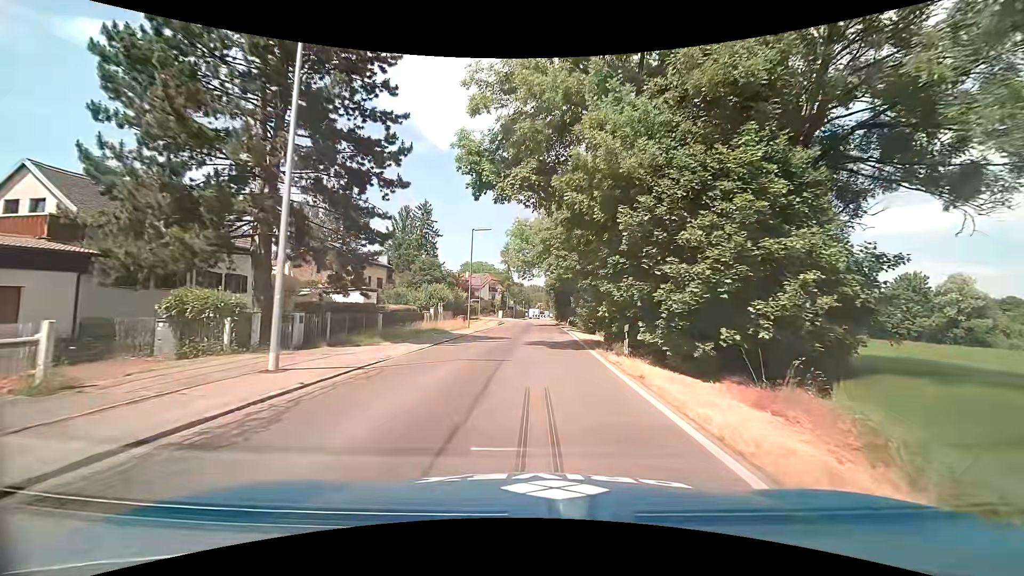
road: tertiary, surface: asphalt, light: Day
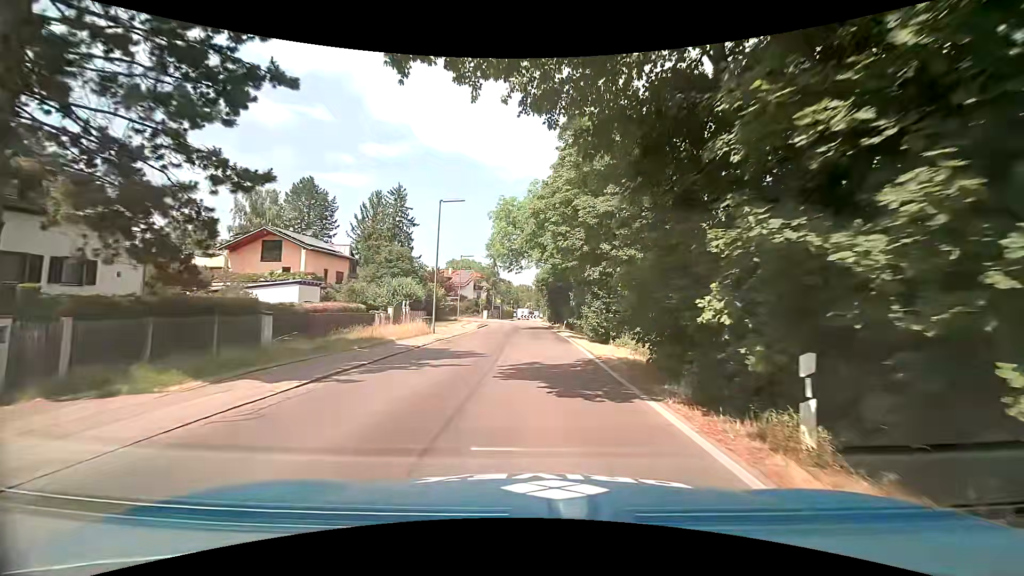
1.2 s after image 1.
(+0.1, +10.6) m; +1°
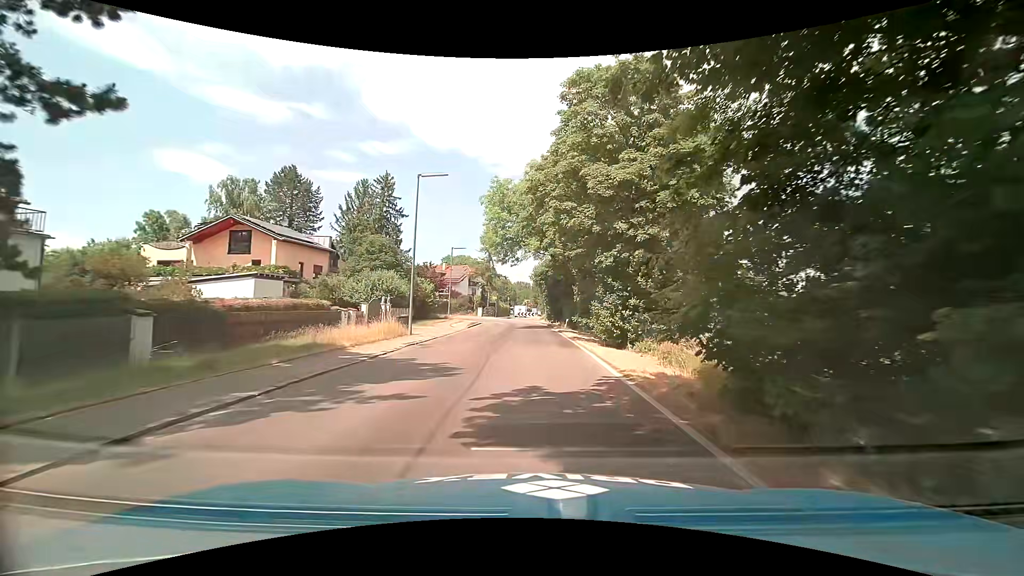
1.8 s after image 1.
(0.0, +5.2) m; +1°
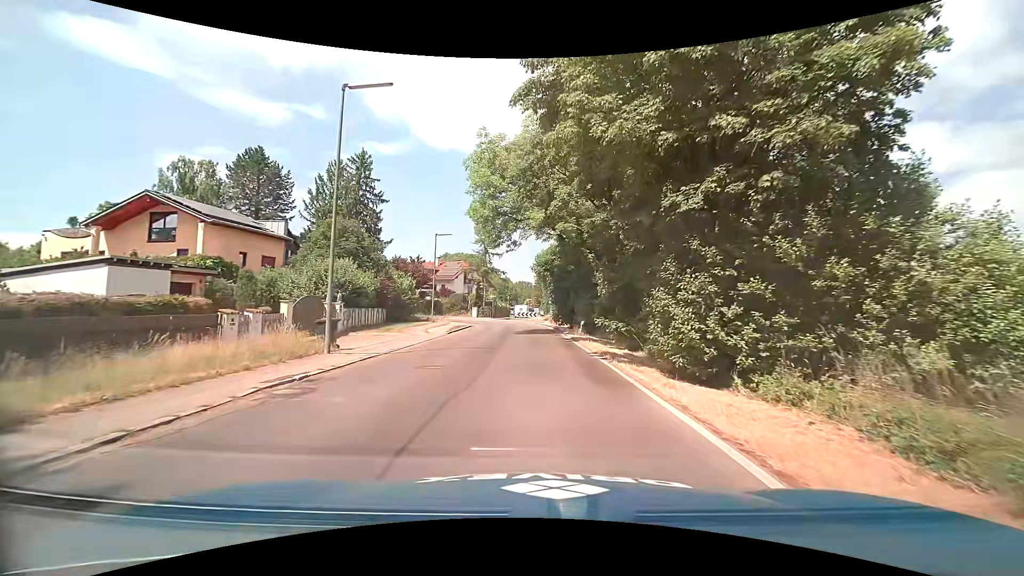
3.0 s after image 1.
(-0.1, +10.3) m; 0°
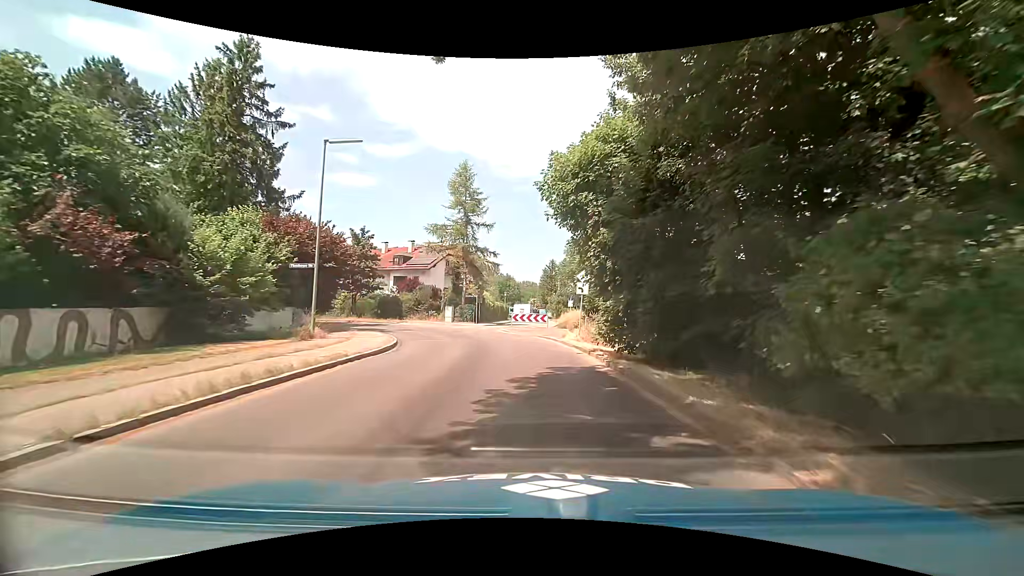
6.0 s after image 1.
(-0.3, +25.8) m; -1°
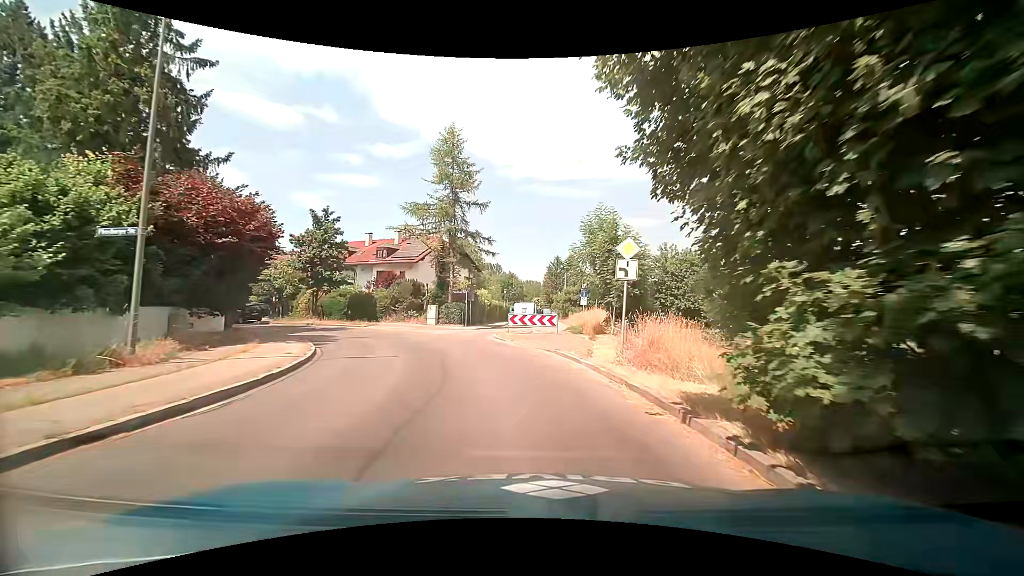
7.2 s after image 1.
(0.0, +9.3) m; -2°
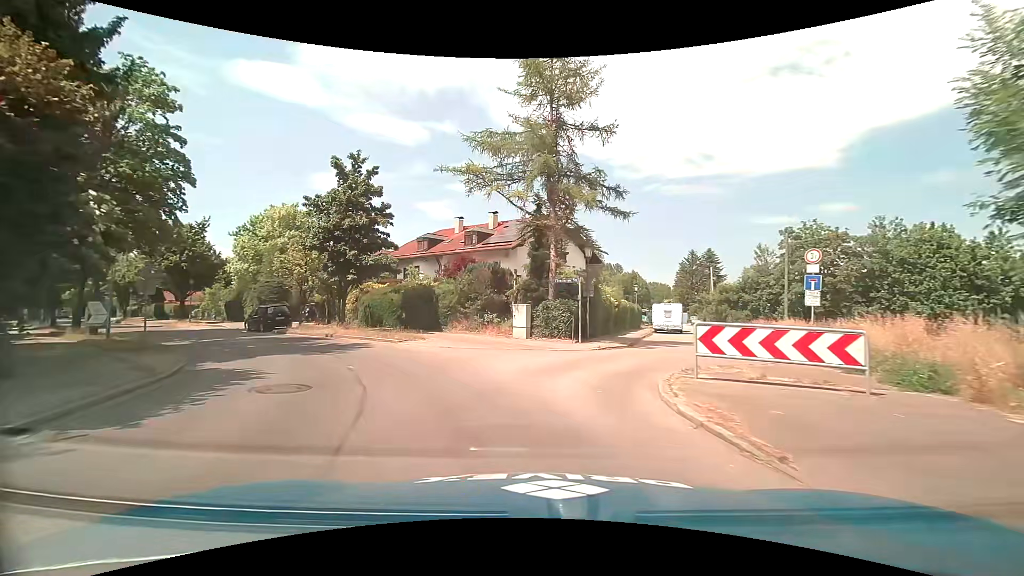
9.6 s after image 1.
(-1.1, +16.3) m; -12°
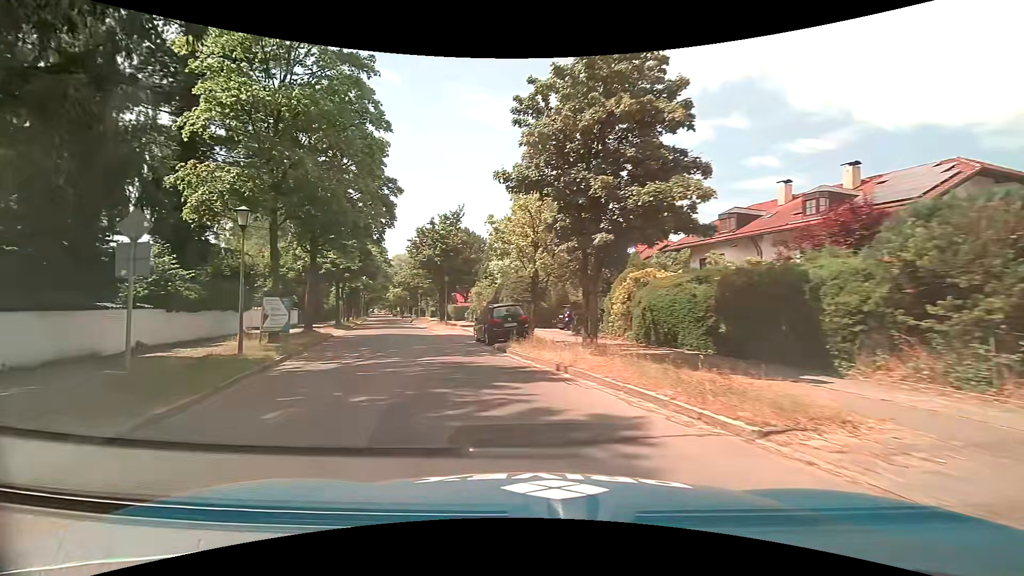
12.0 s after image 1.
(-3.3, +13.9) m; -32°
(-2, +10) (-4, +20) (-7, +29) (-10, +39) (-12, +48) (-15, +58) (-18, +68) (-21, +77) (-24, +87) (-27, +96) m
